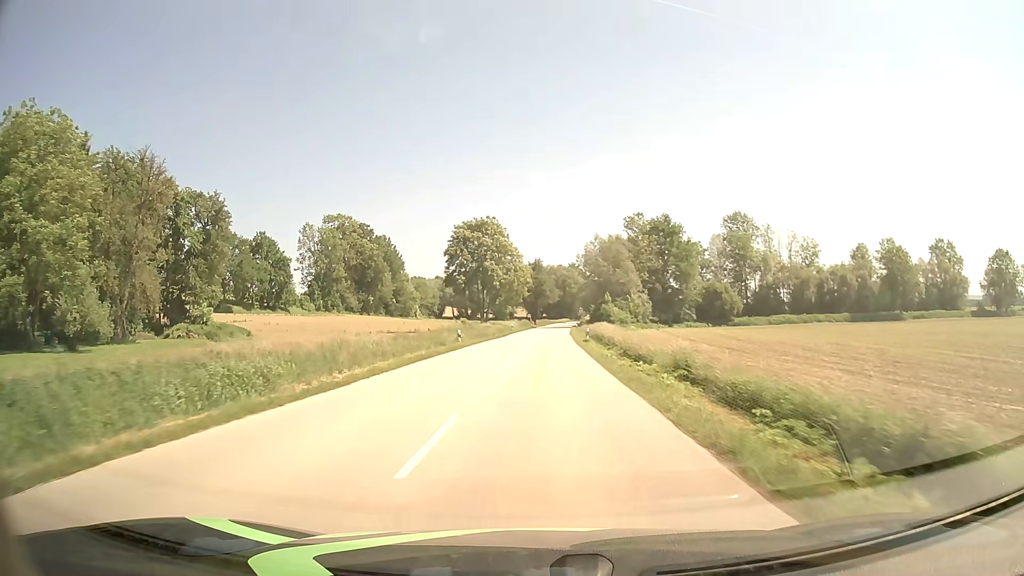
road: secondary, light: Day
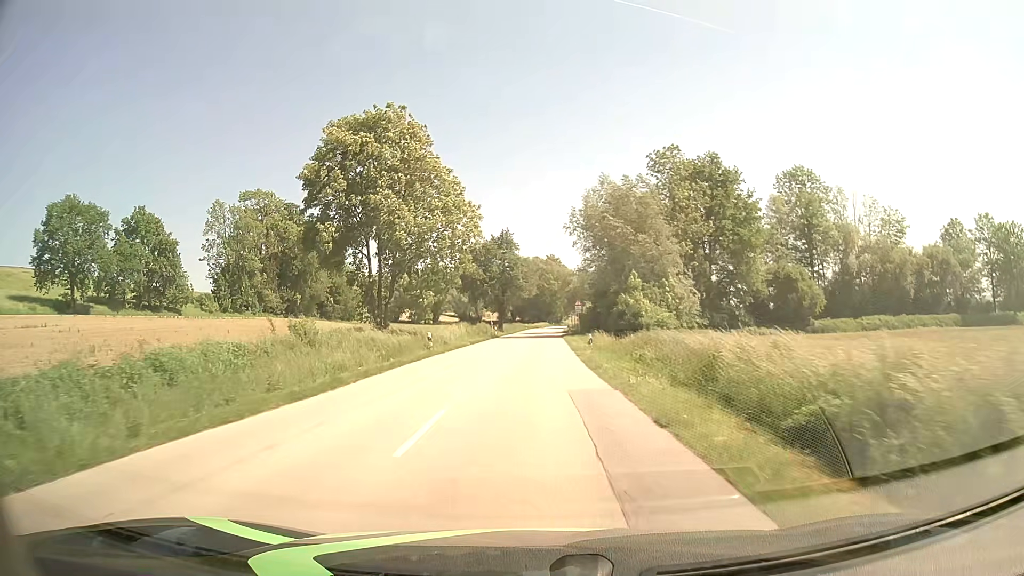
(+1.0, +47.9) m; +2°
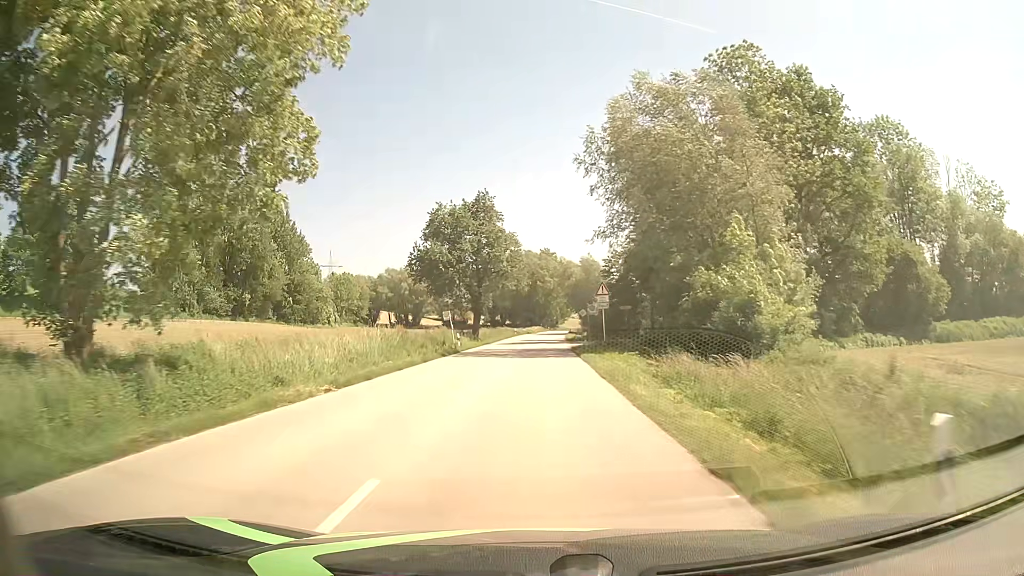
(+0.1, +28.5) m; 0°
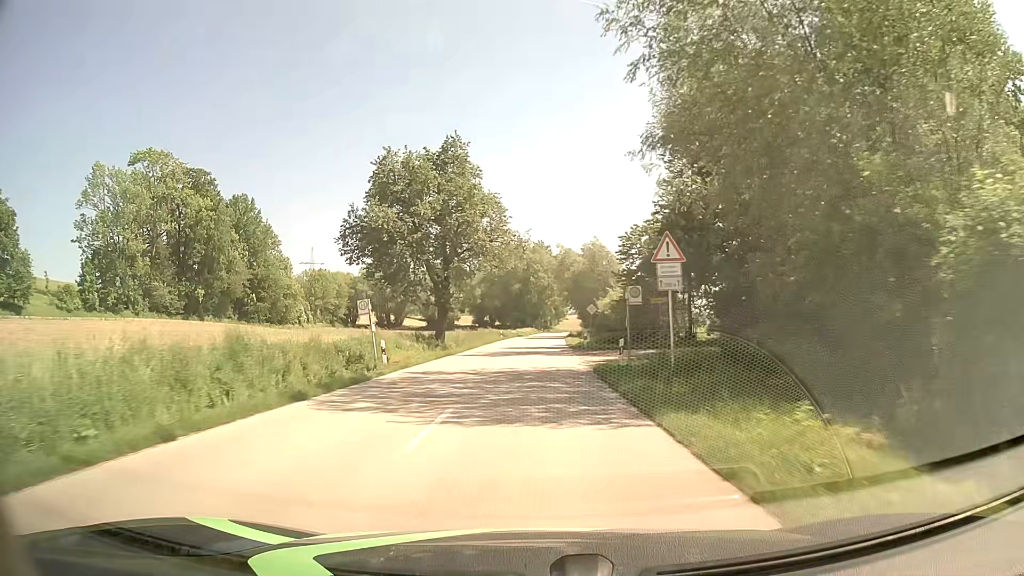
(+0.2, +18.9) m; +1°
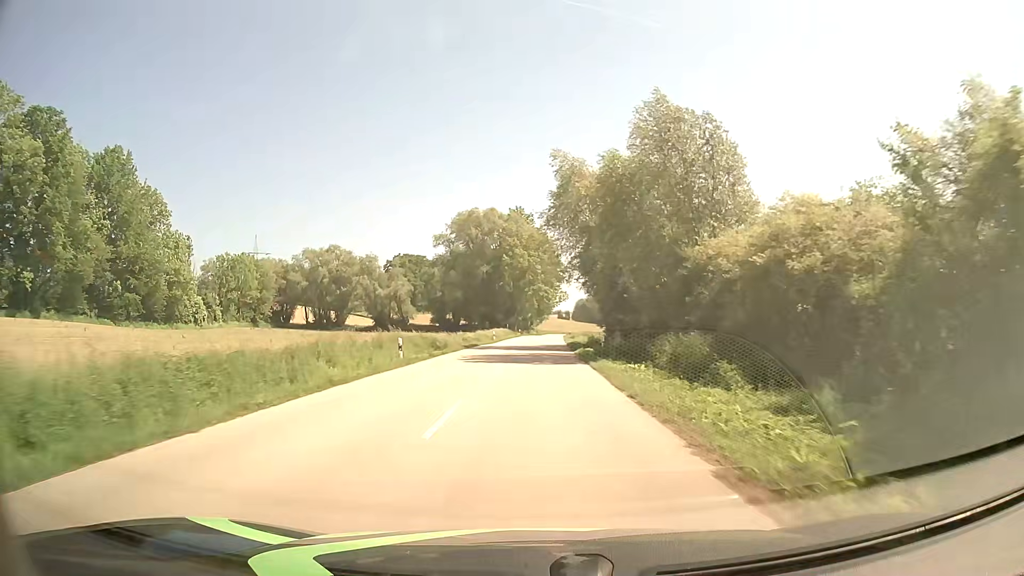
(+0.6, +47.6) m; +2°
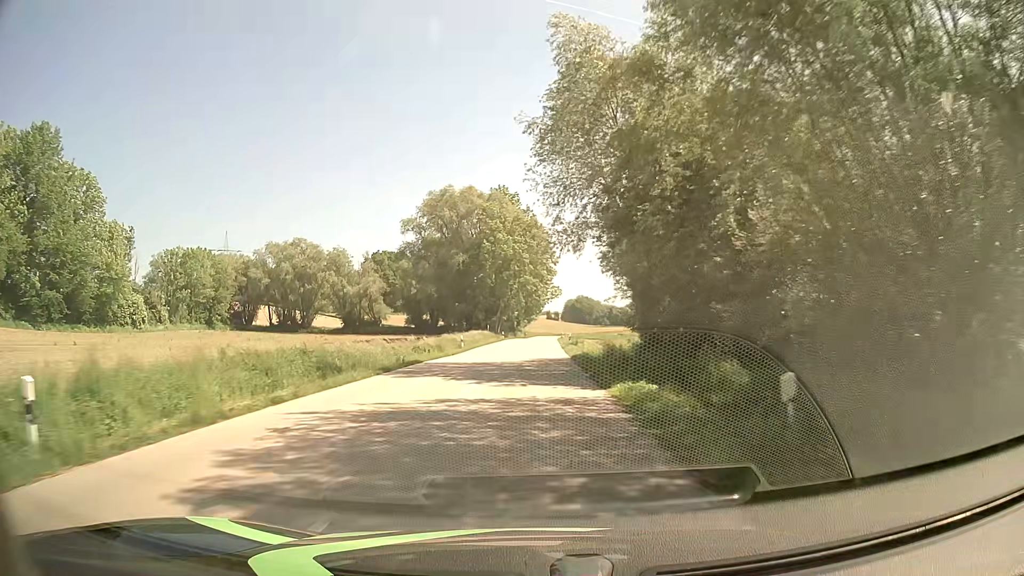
(0.0, +19.3) m; +1°
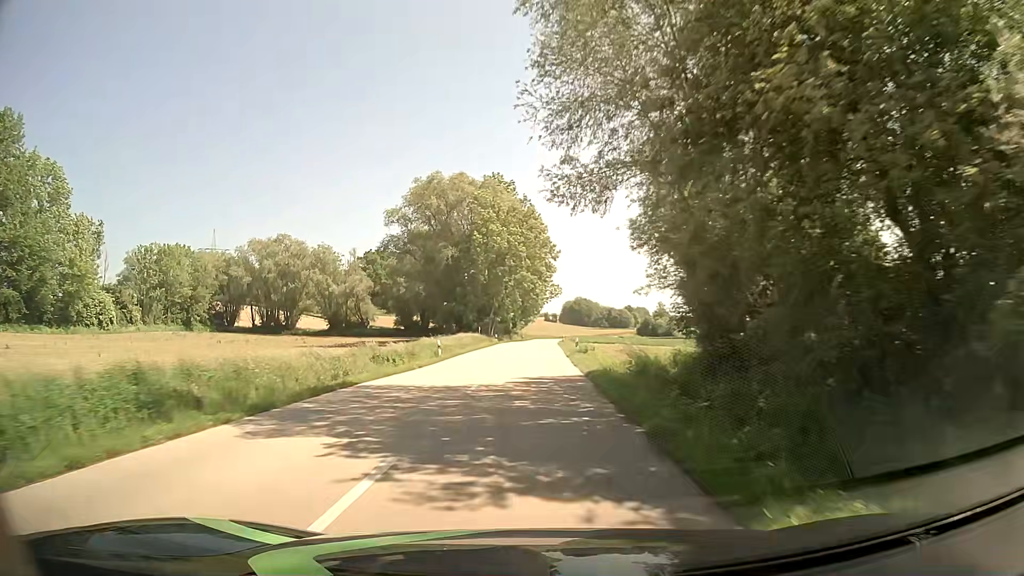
(0.0, +9.8) m; 0°
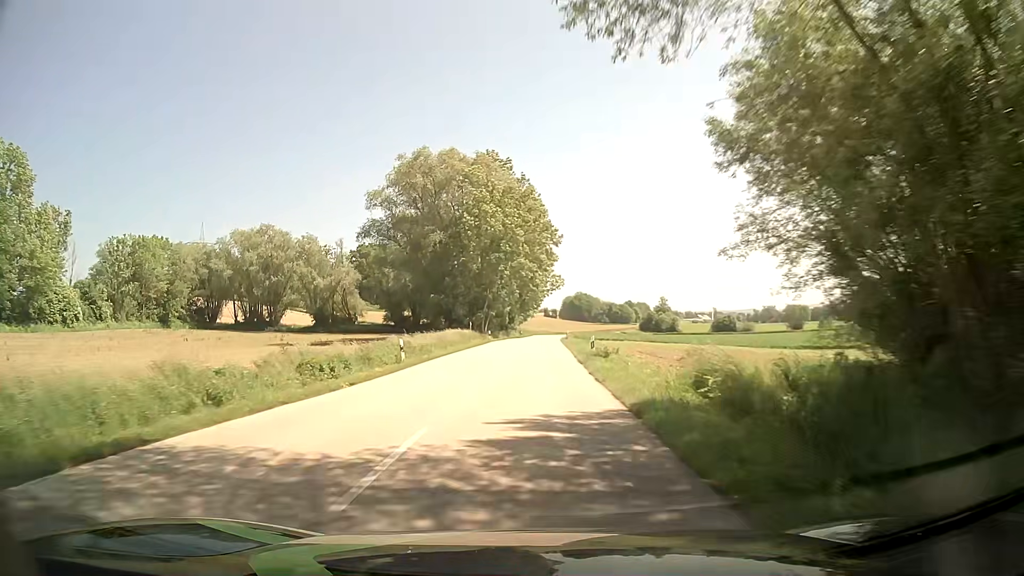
(0.0, +9.9) m; 0°
(0, +10) (0, +20) (0, +30) (0, +40) (0, +50) (+1, +60) (+1, +70) (+2, +80) (+2, +90) (+3, +100) m
